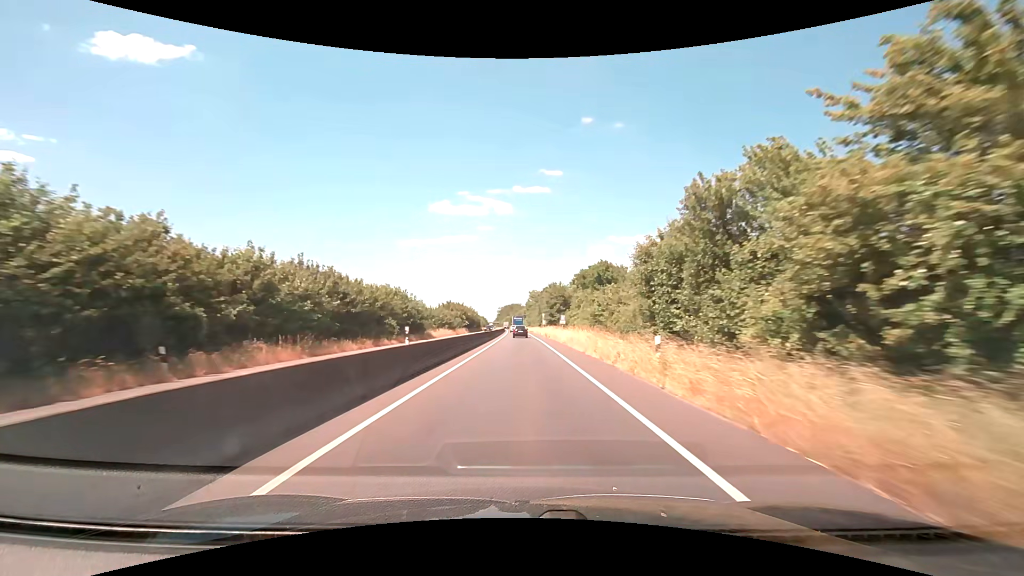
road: trunk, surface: asphalt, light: Day
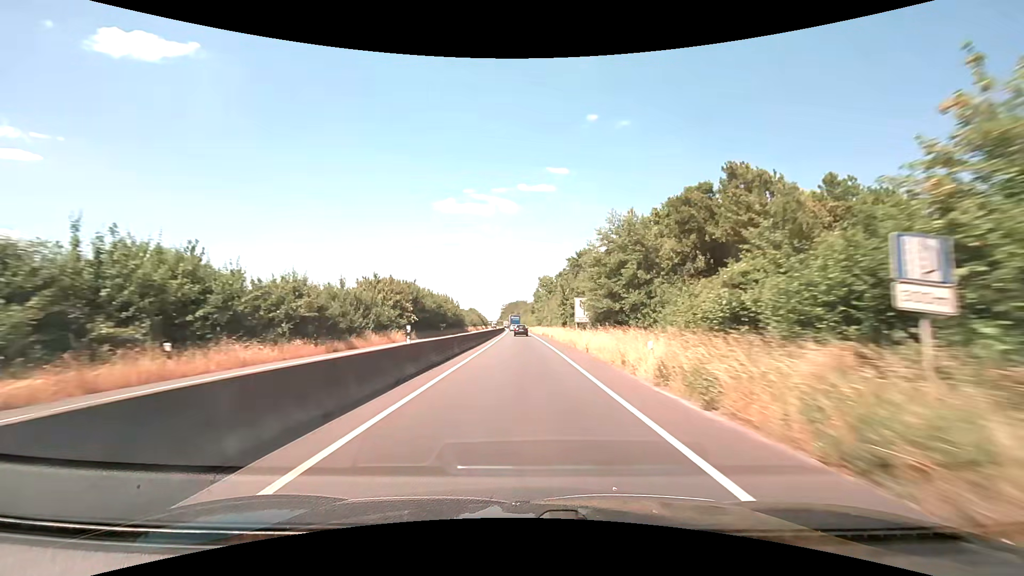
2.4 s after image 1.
(-0.2, +50.1) m; -1°
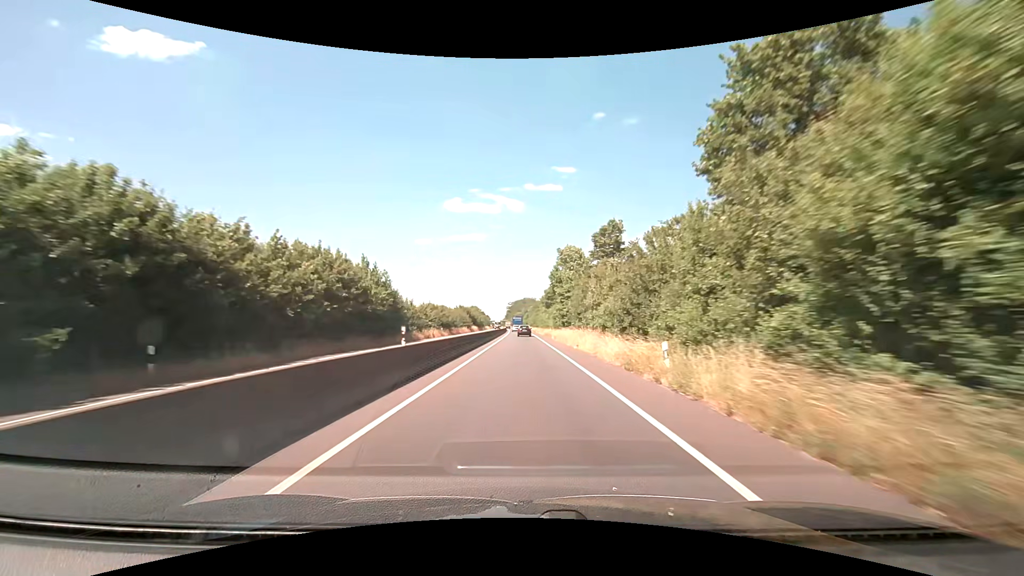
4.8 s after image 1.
(-0.2, +51.2) m; -1°
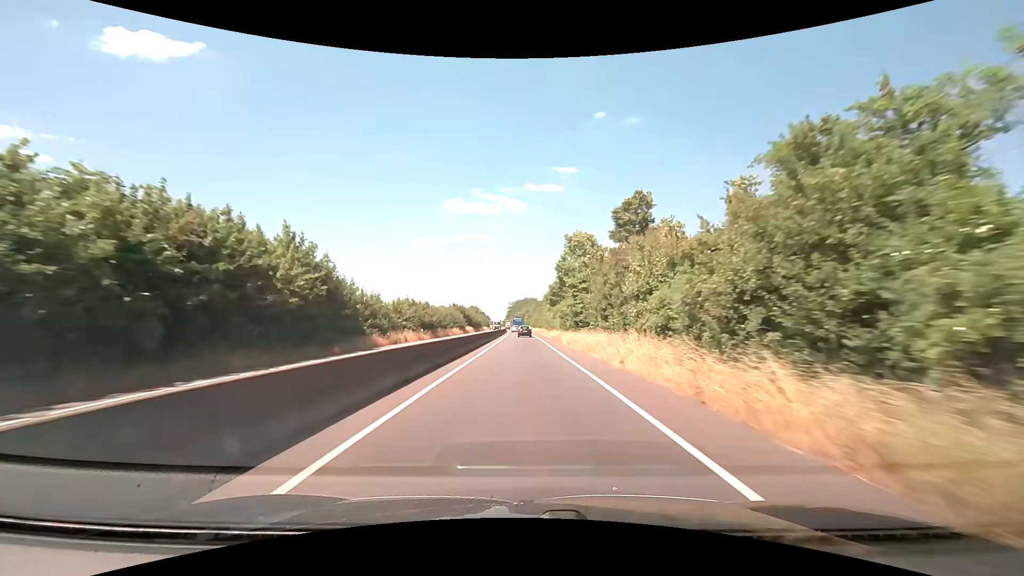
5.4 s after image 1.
(0.0, +13.0) m; 0°
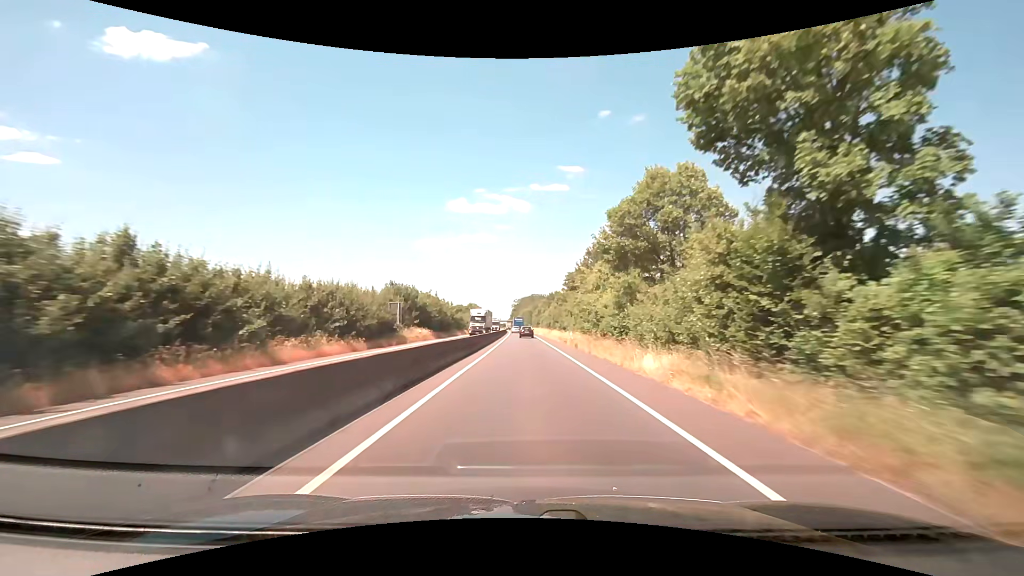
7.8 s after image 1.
(-0.3, +53.2) m; -1°
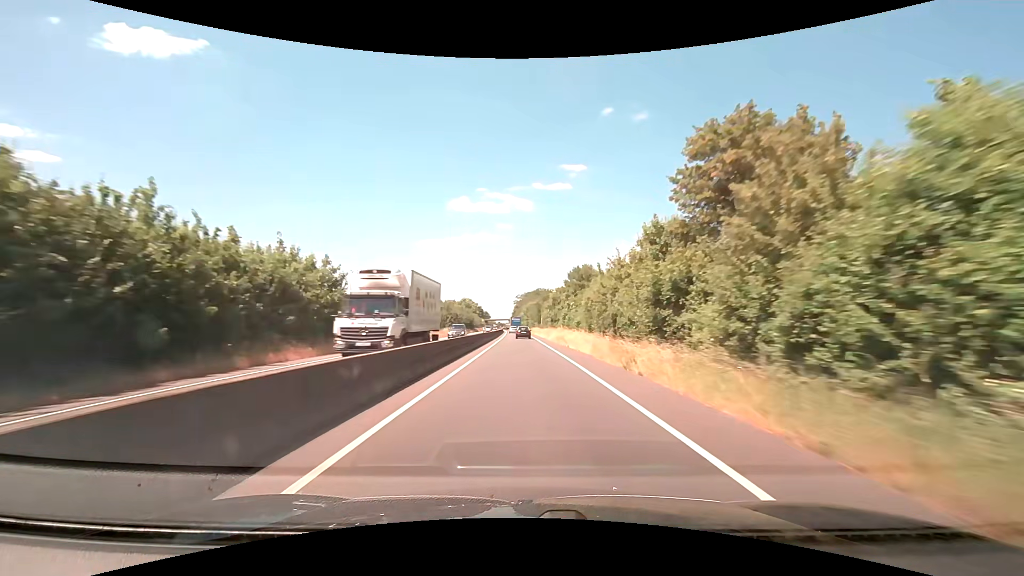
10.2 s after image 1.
(-0.2, +54.9) m; -1°
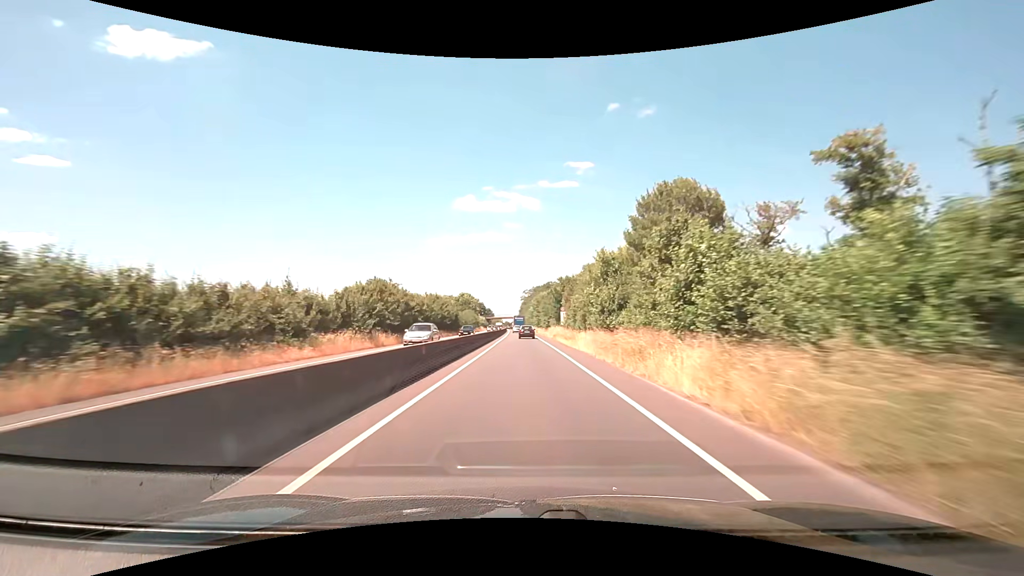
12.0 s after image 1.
(-0.1, +42.4) m; -1°
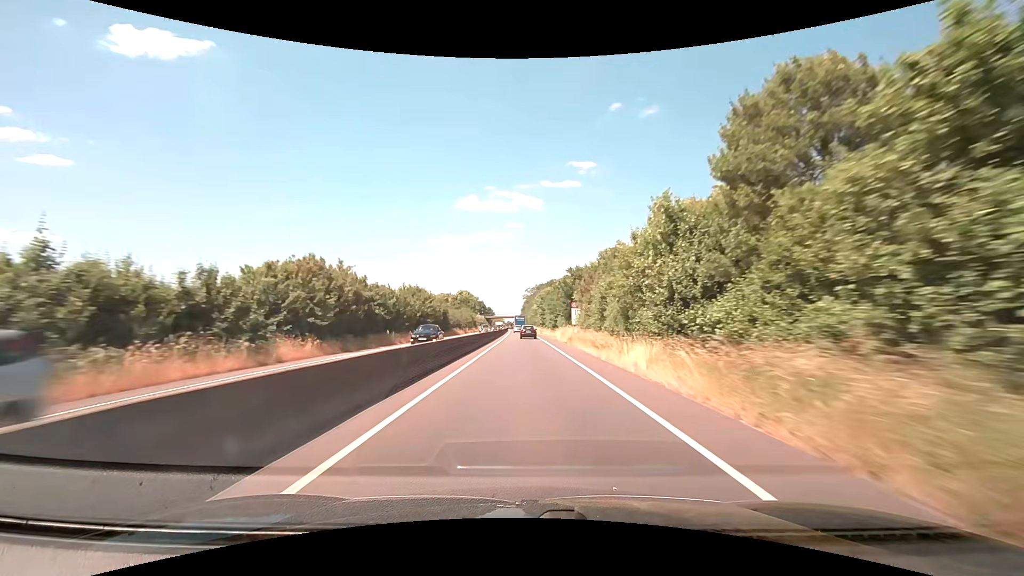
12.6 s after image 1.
(-0.1, +14.4) m; 0°
